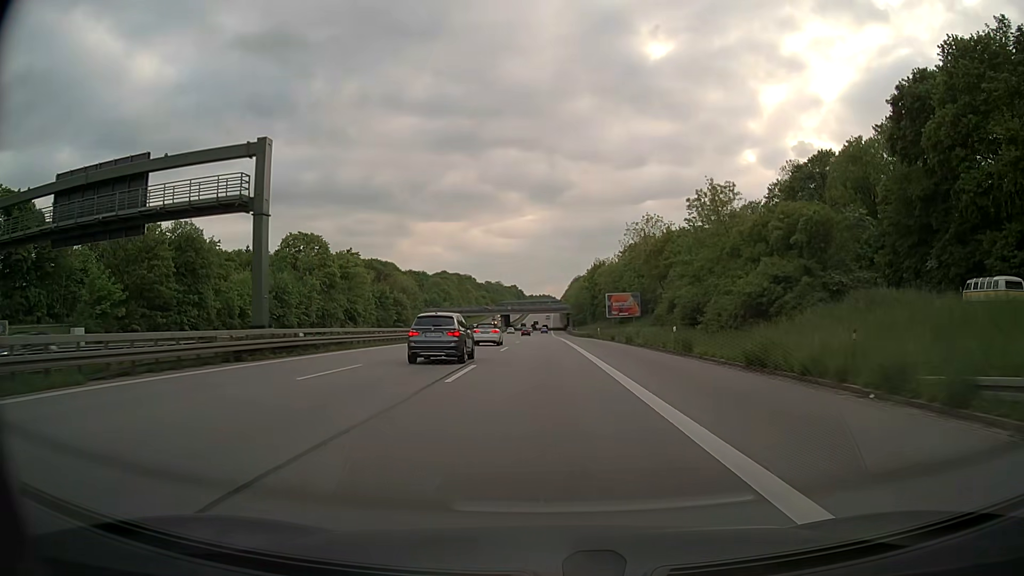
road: motorway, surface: asphalt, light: Day
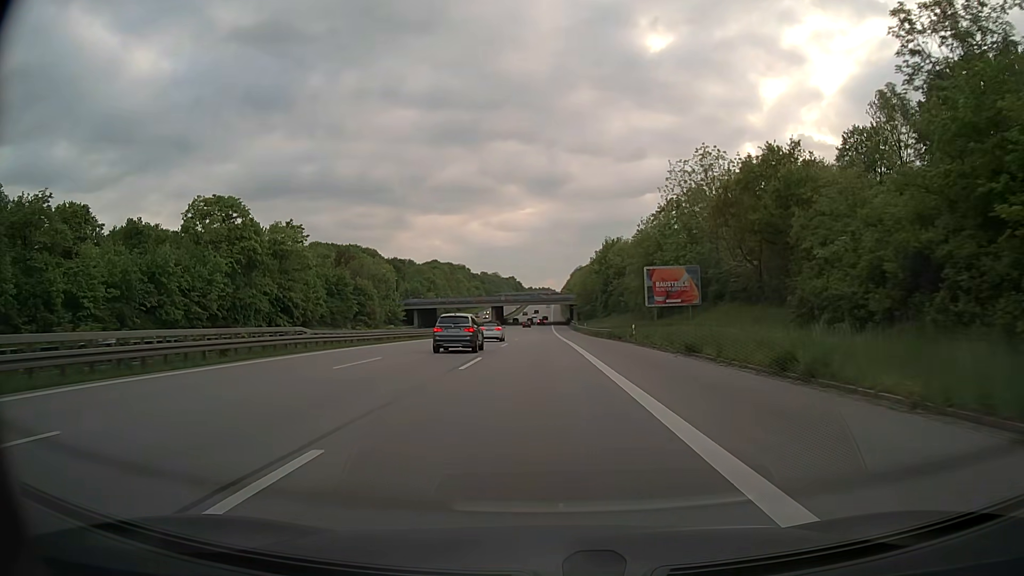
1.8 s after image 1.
(+0.1, +32.7) m; 0°
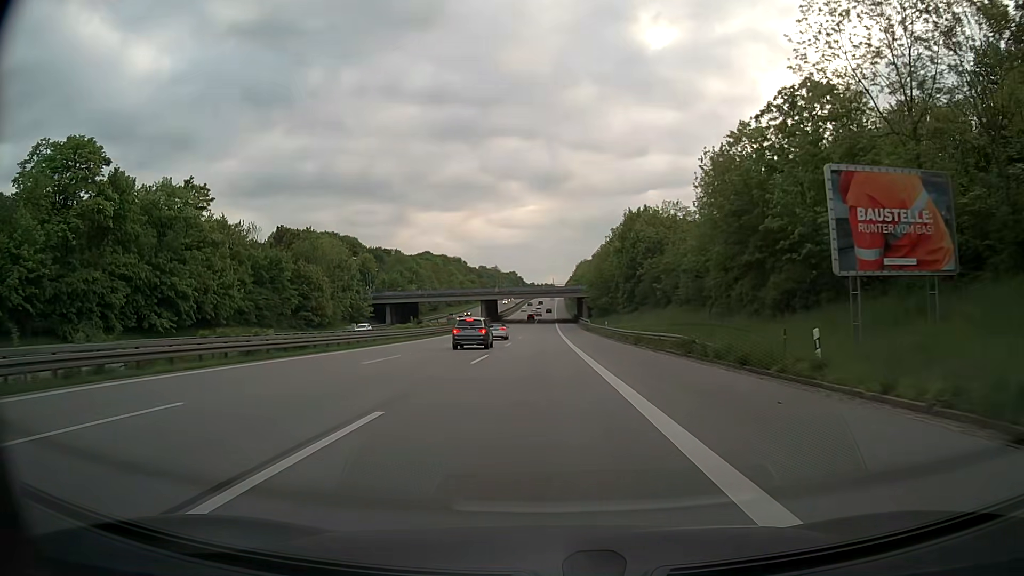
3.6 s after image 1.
(+0.1, +32.7) m; 0°
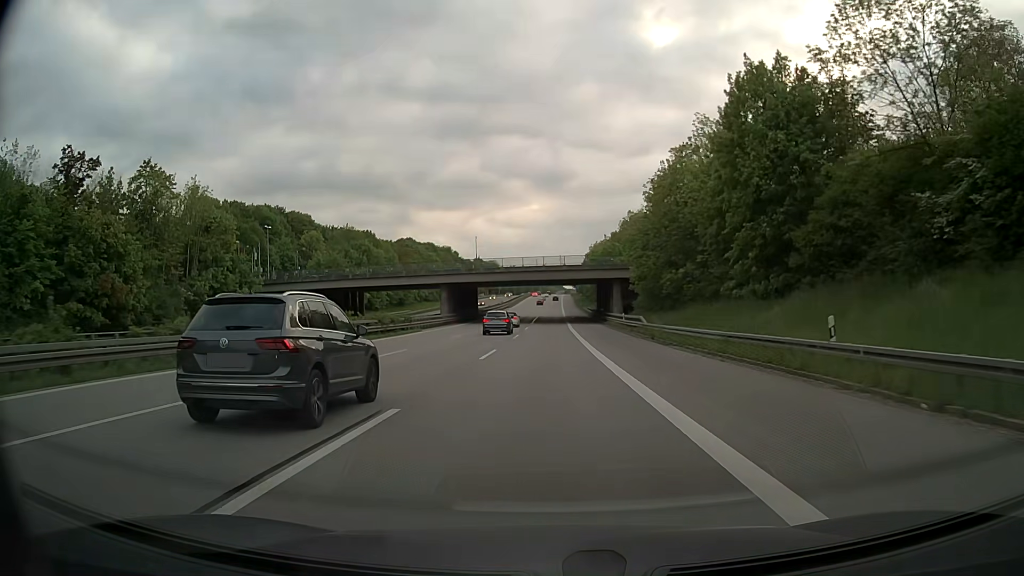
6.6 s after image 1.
(-0.3, +54.3) m; 0°
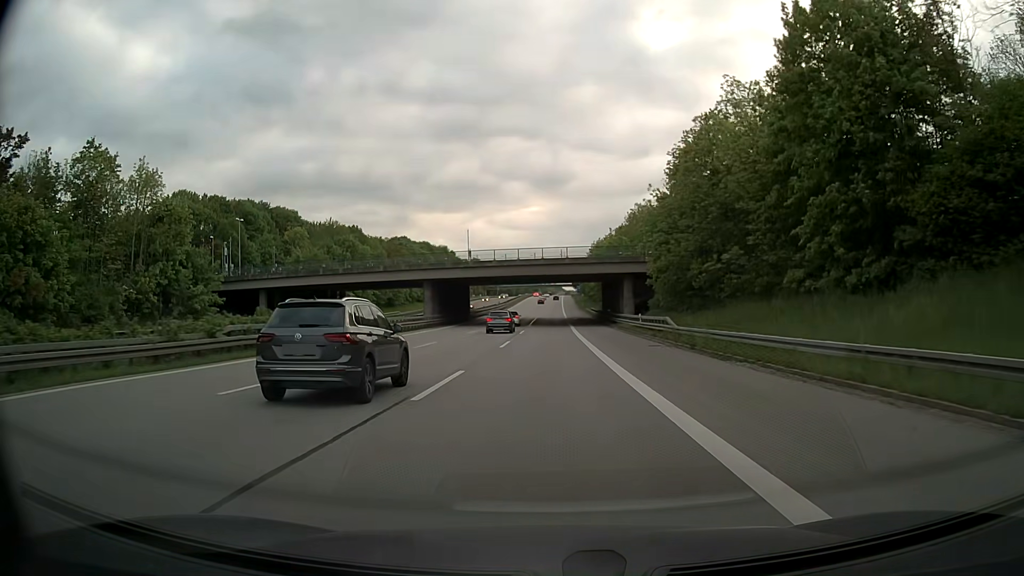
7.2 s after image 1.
(0.0, +10.8) m; 0°
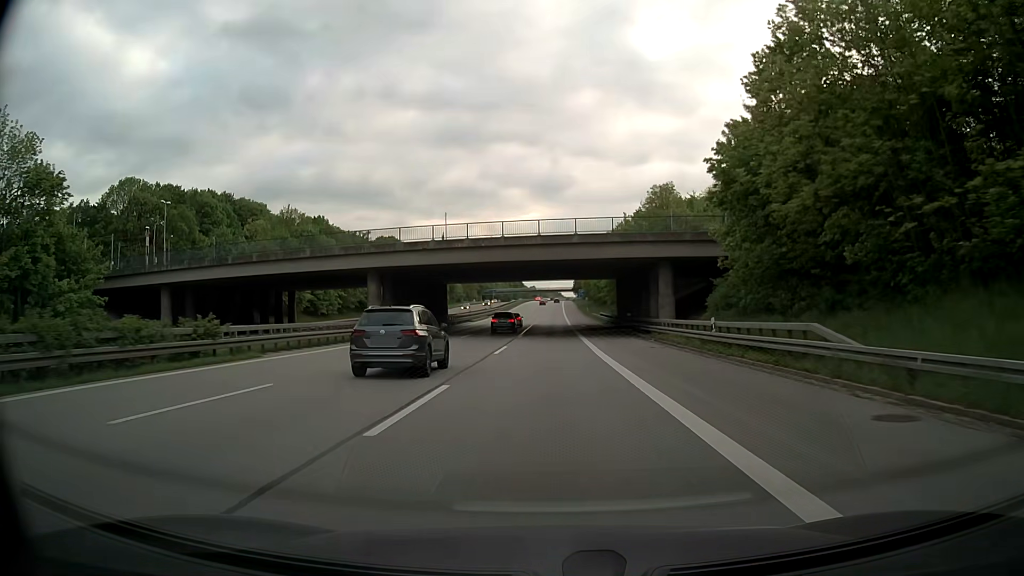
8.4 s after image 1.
(0.0, +21.6) m; 0°
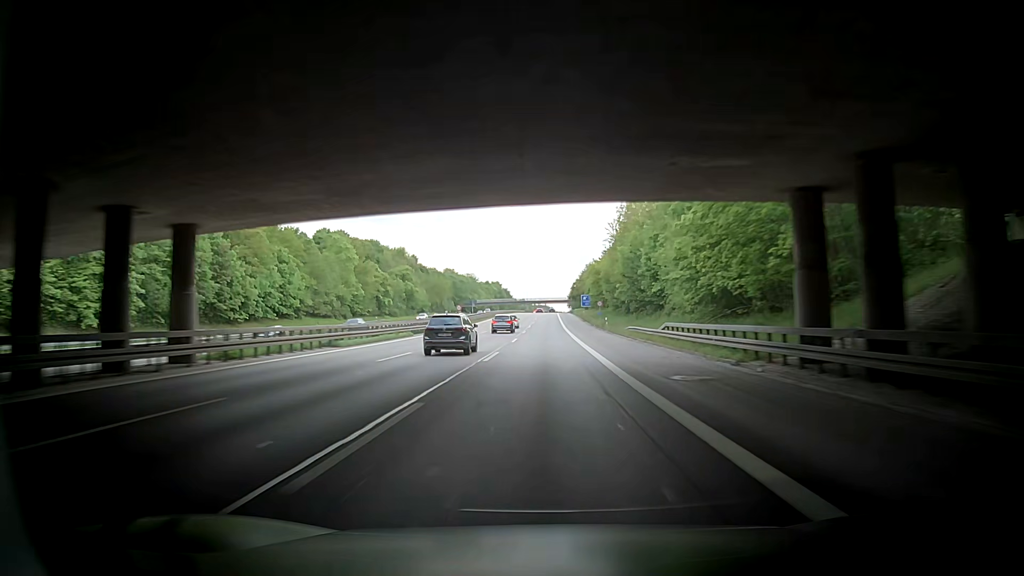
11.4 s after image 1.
(+0.2, +56.8) m; 0°
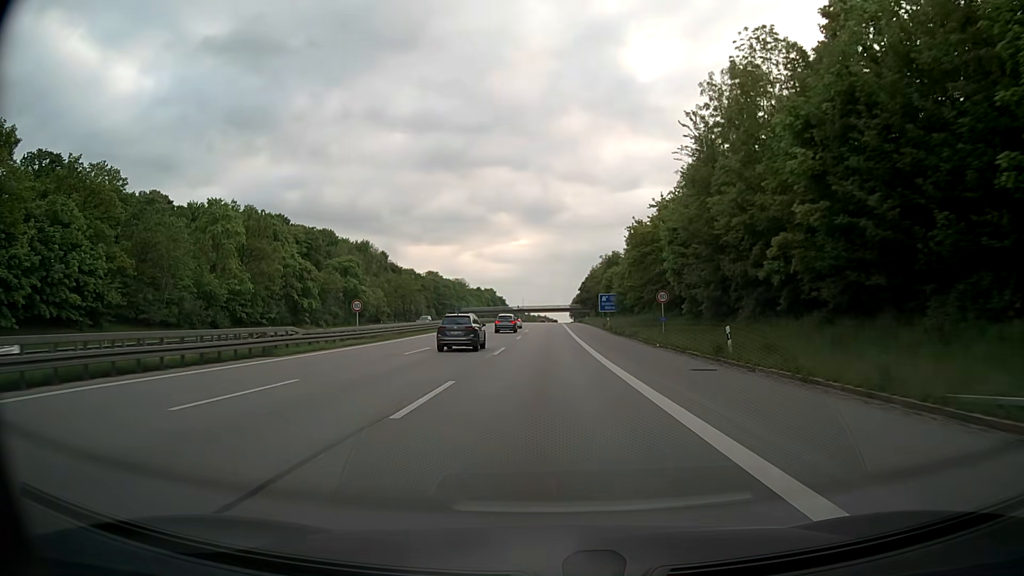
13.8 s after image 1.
(+1.6, +50.0) m; +1°
(0, +10) (0, +20) (0, +30) (0, +40) (0, +50) (0, +60) (0, +70) (0, +80) (0, +90) (0, +100) m
